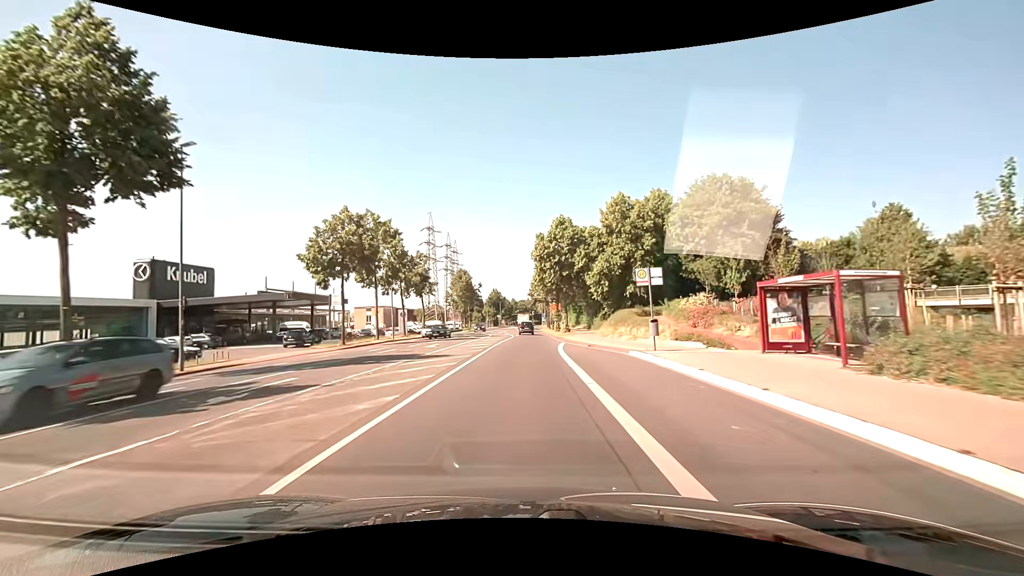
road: secondary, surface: asphalt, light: Day
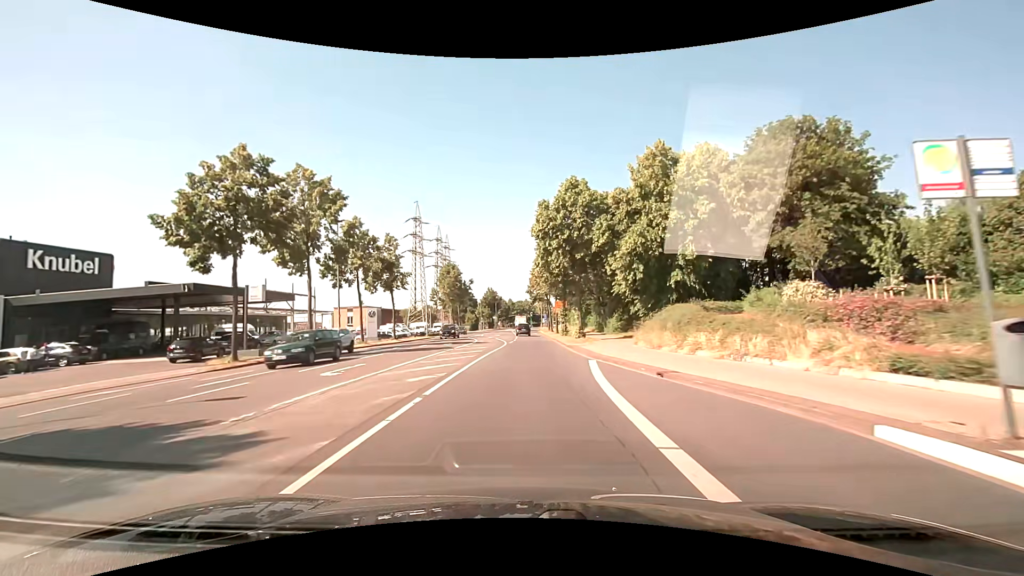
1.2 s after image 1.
(-0.1, +15.3) m; 0°
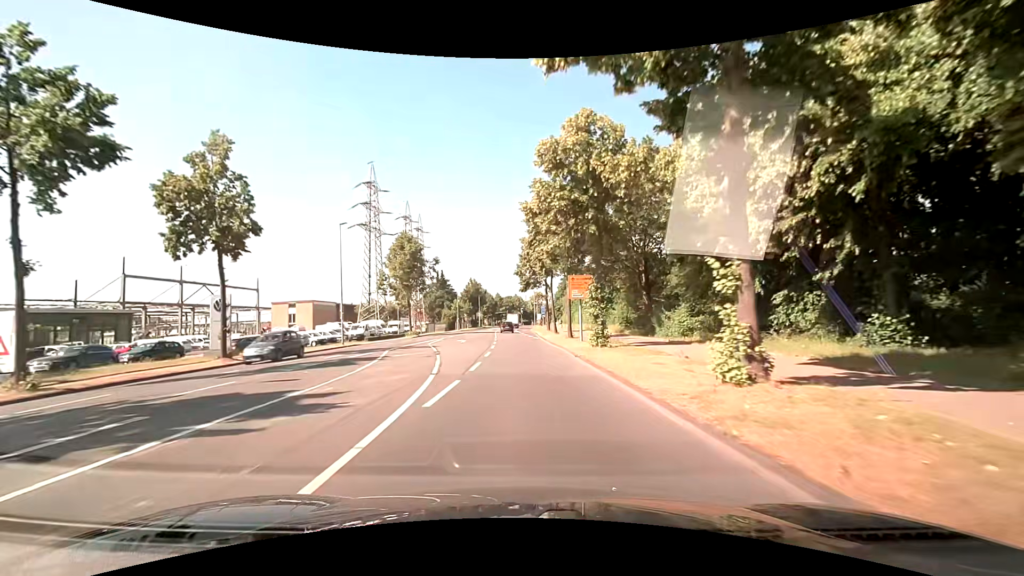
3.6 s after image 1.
(+0.3, +30.4) m; +1°
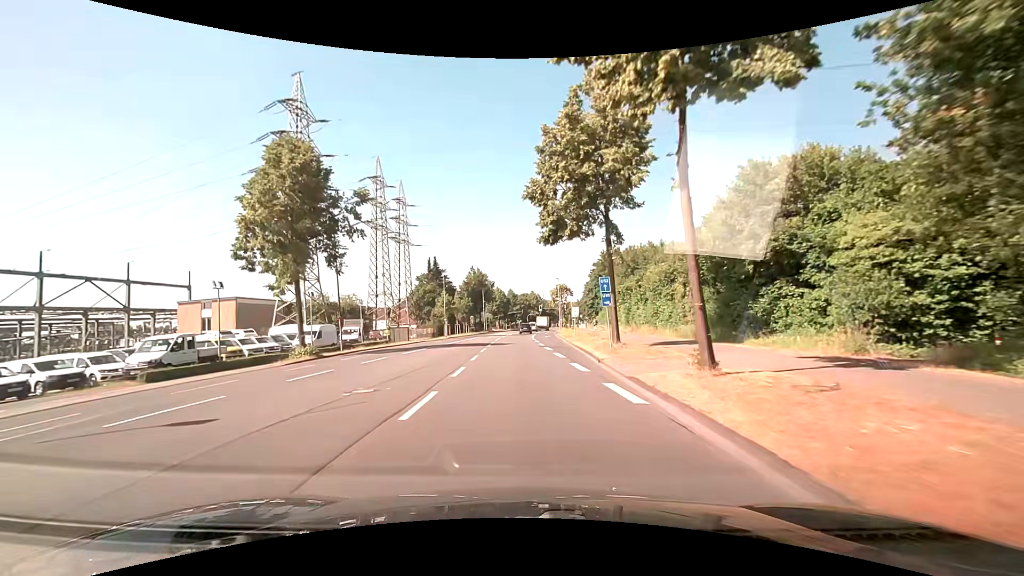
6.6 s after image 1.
(-0.2, +38.1) m; -3°
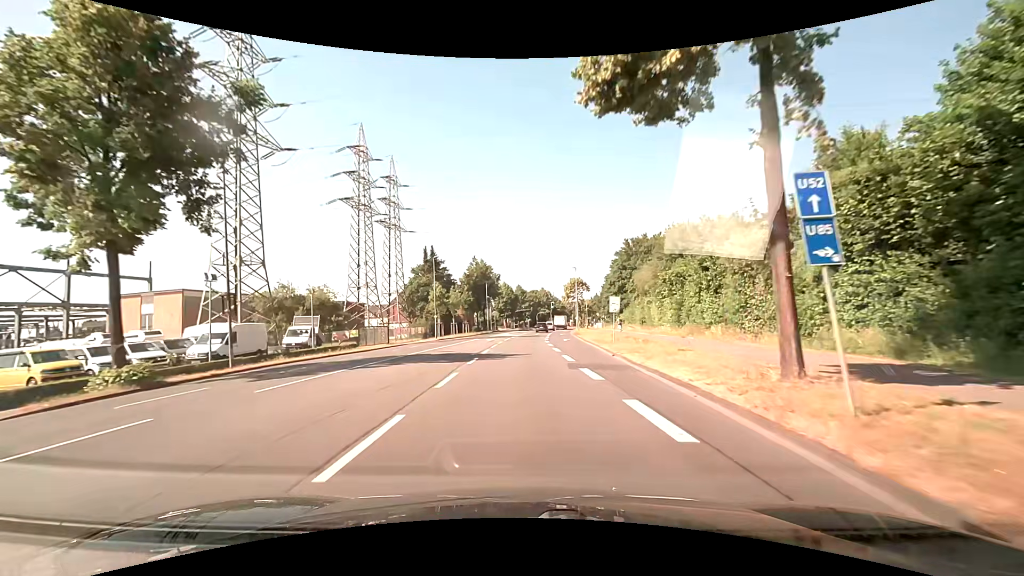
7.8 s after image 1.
(+0.1, +15.2) m; -1°
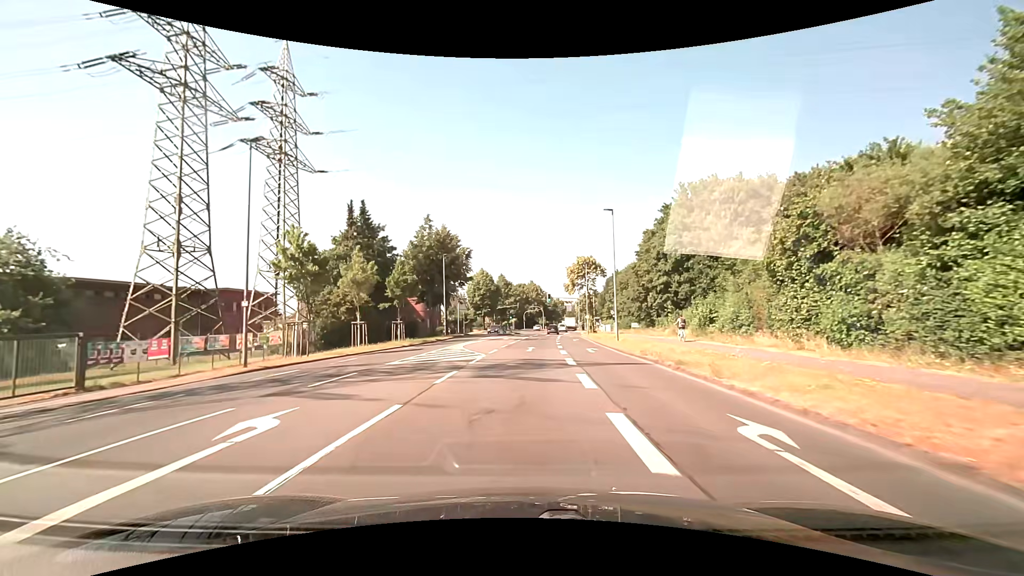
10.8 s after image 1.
(+0.8, +38.0) m; +2°
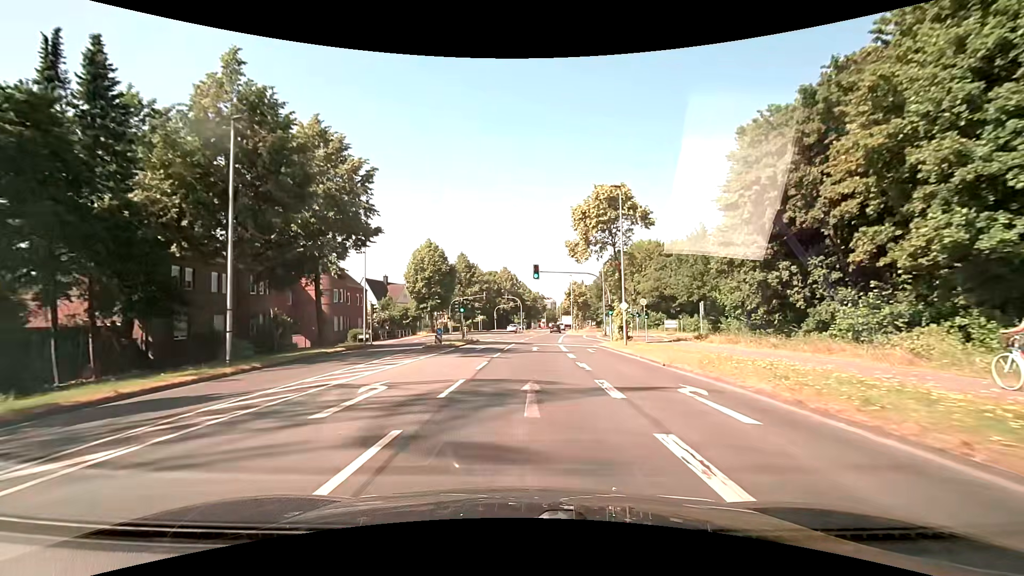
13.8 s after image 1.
(+0.9, +38.1) m; +3°
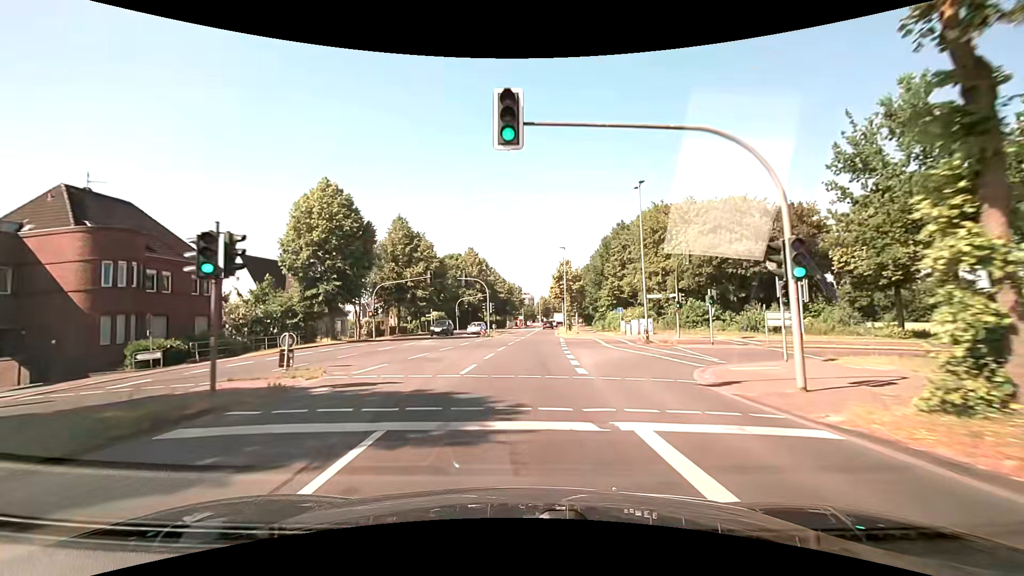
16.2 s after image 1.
(+0.6, +30.7) m; +2°
(0, +10) (0, +20) (+1, +30) (+1, +40) (+2, +50) (+3, +60) (+3, +70) (+4, +80) (+5, +90) (+6, +100) m
